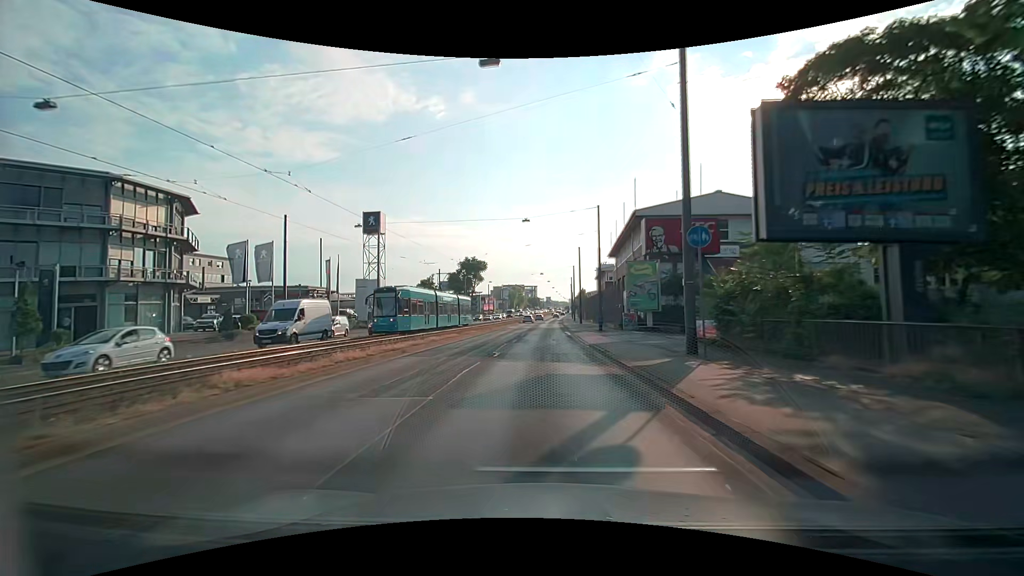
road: primary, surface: asphalt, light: Day
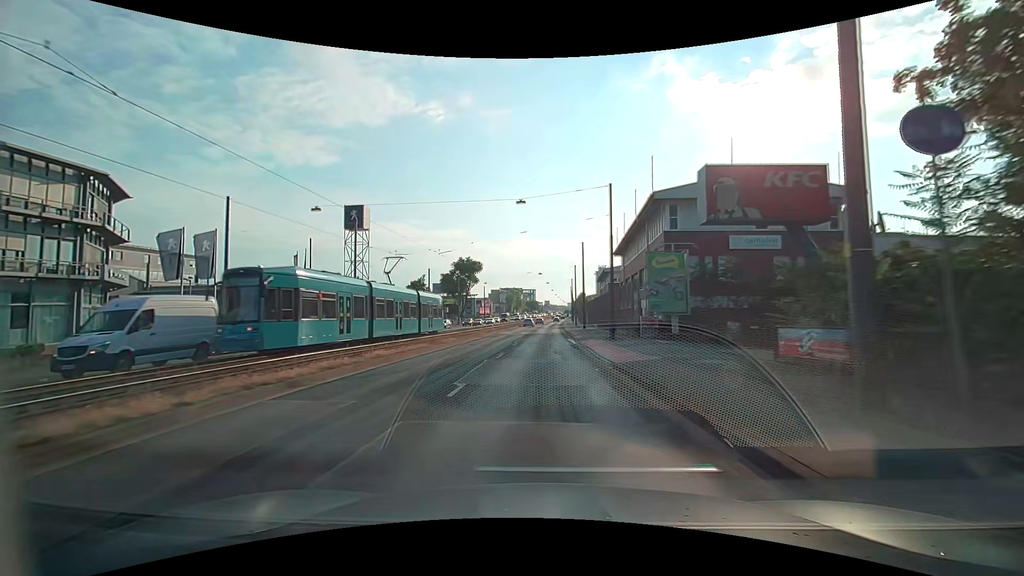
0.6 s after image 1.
(0.0, +8.0) m; 0°
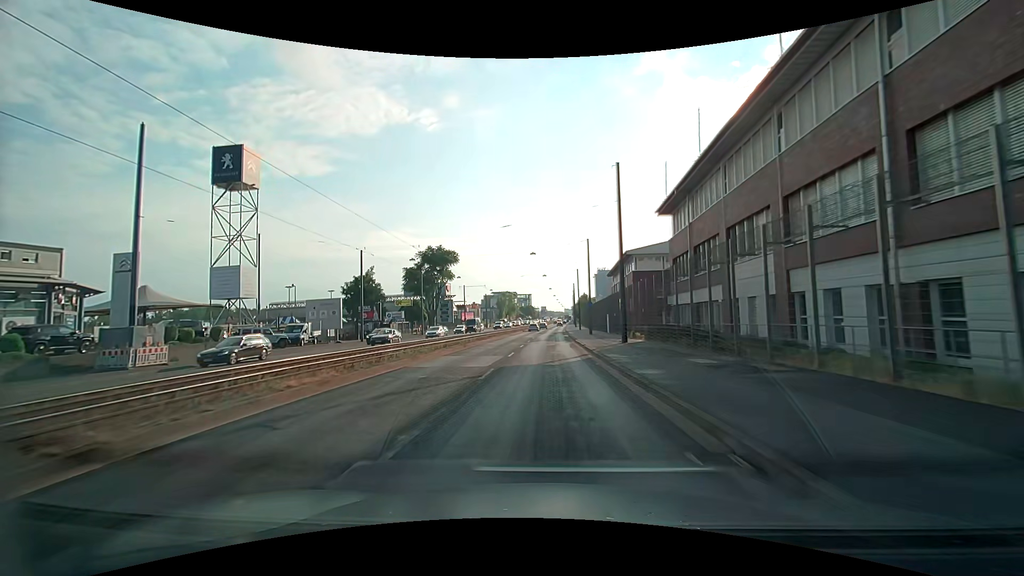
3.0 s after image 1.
(+0.2, +32.2) m; +1°
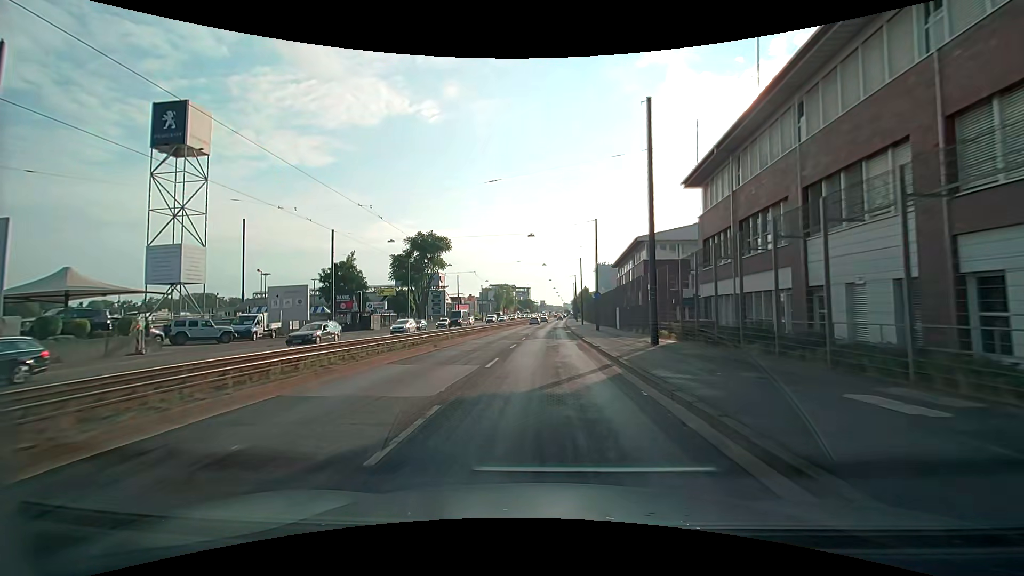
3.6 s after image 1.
(0.0, +8.0) m; 0°
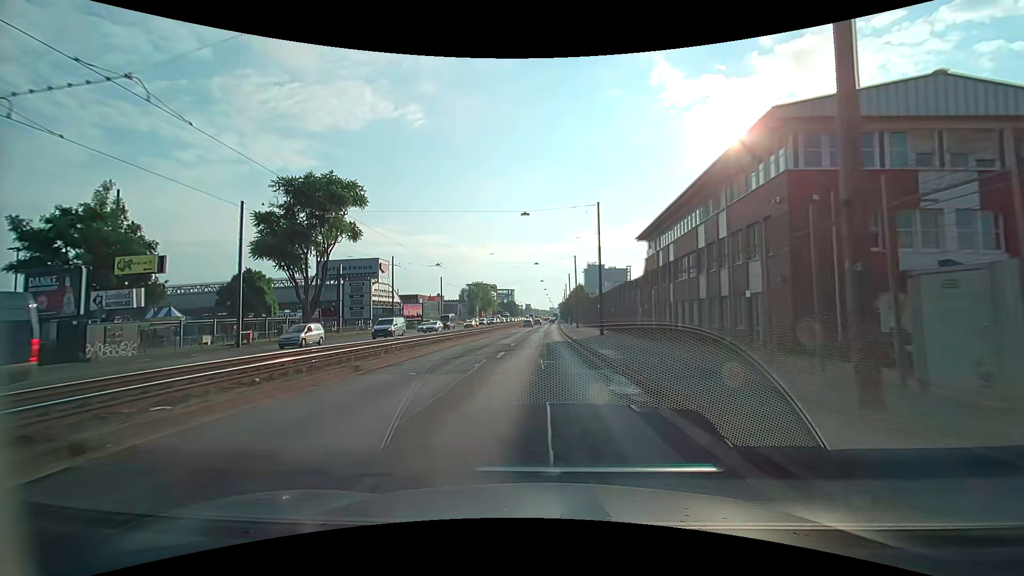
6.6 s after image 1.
(+0.6, +40.0) m; +2°
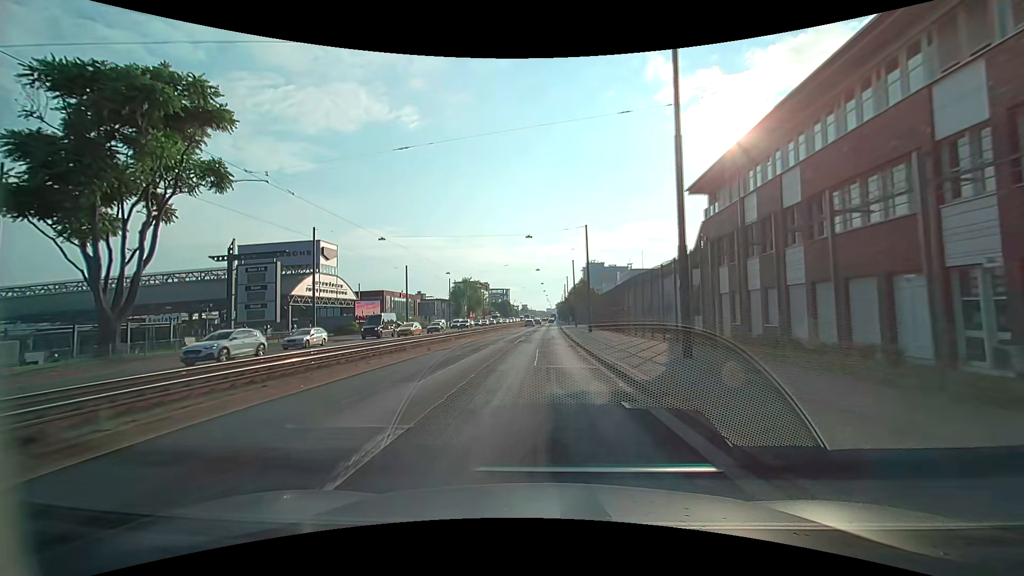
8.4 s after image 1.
(0.0, +23.8) m; +1°
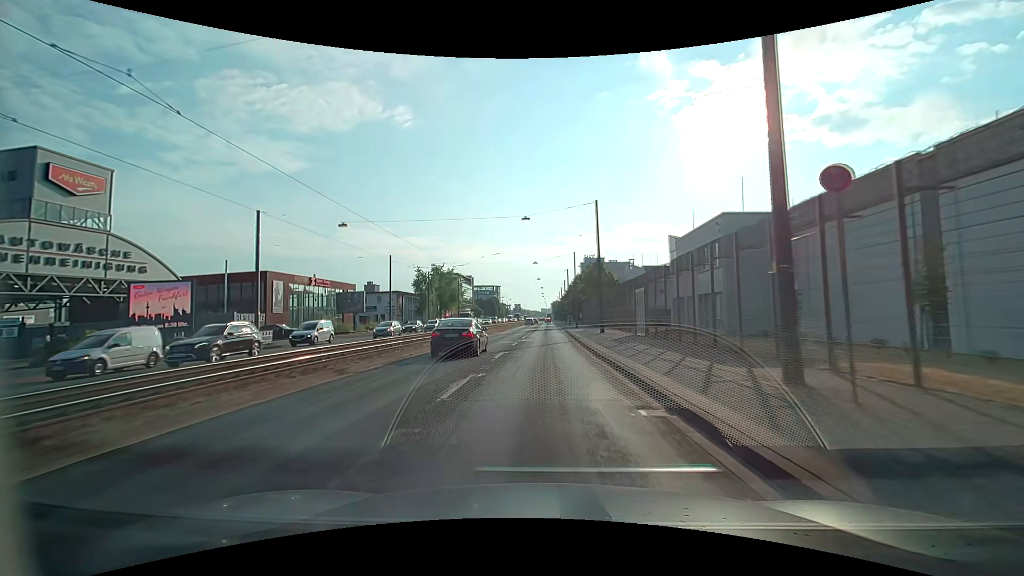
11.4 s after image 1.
(-0.2, +40.0) m; 0°
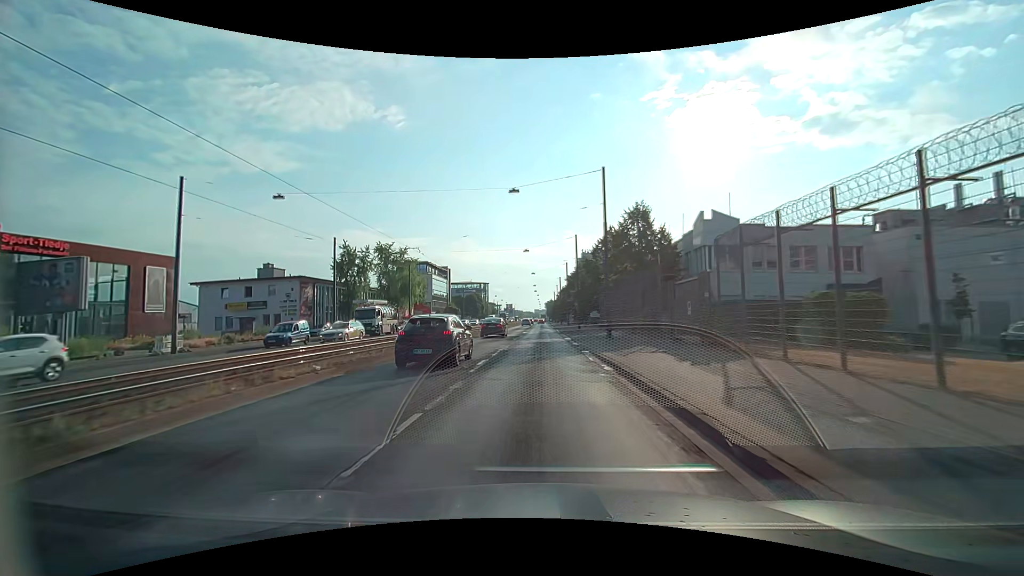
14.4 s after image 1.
(+0.4, +40.2) m; +1°
(0, +10) (0, +20) (0, +30) (0, +40) (0, +50) (0, +60) (0, +70) (0, +80) (0, +90) (0, +100) m
